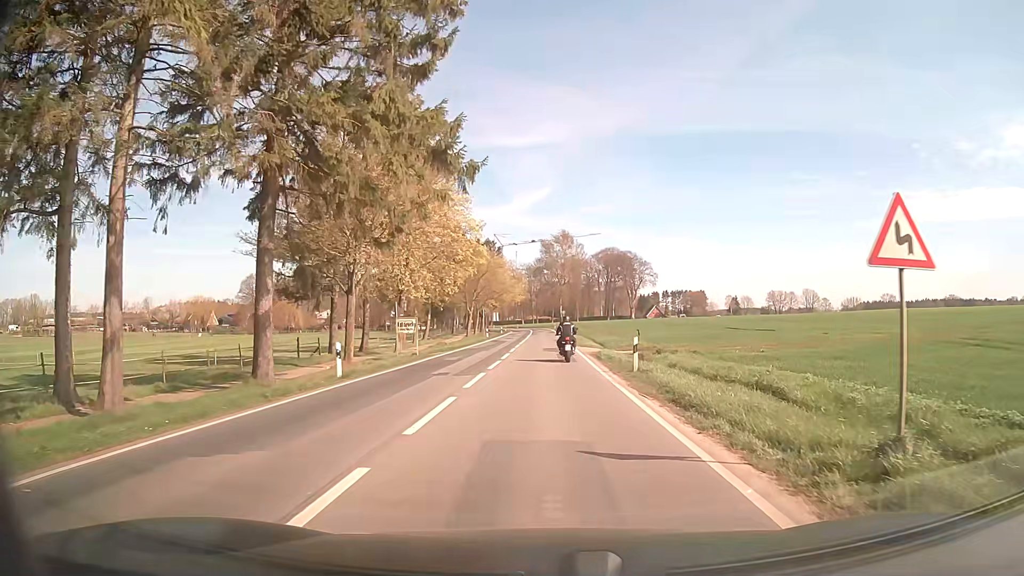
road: secondary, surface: asphalt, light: Day
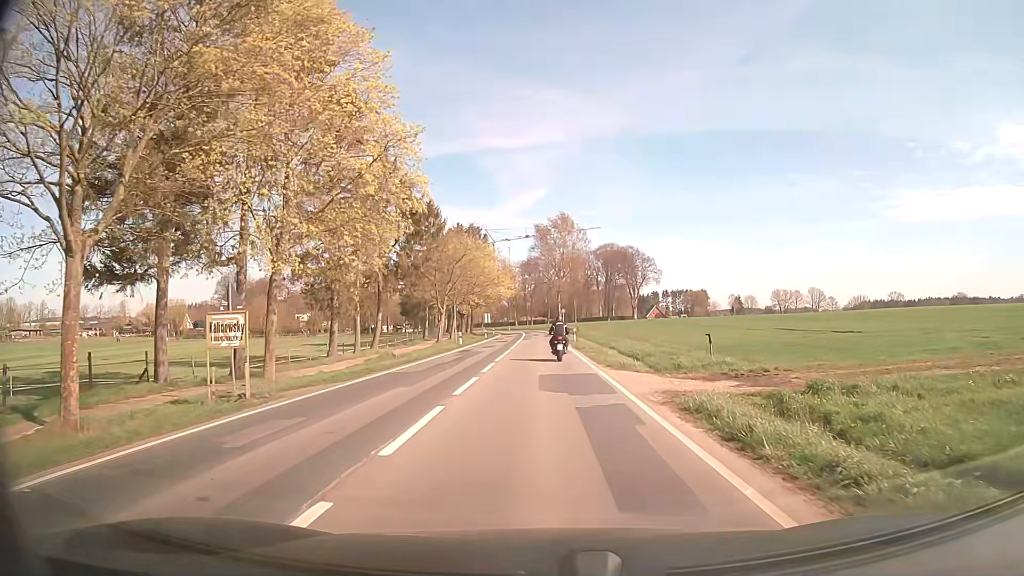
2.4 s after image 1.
(+0.1, +19.8) m; 0°
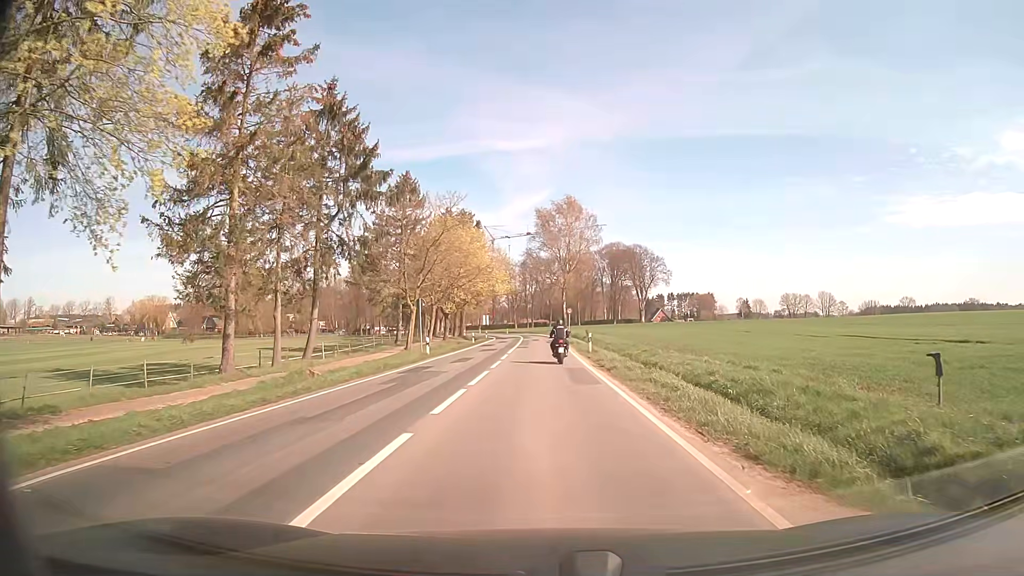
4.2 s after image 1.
(0.0, +15.0) m; 0°
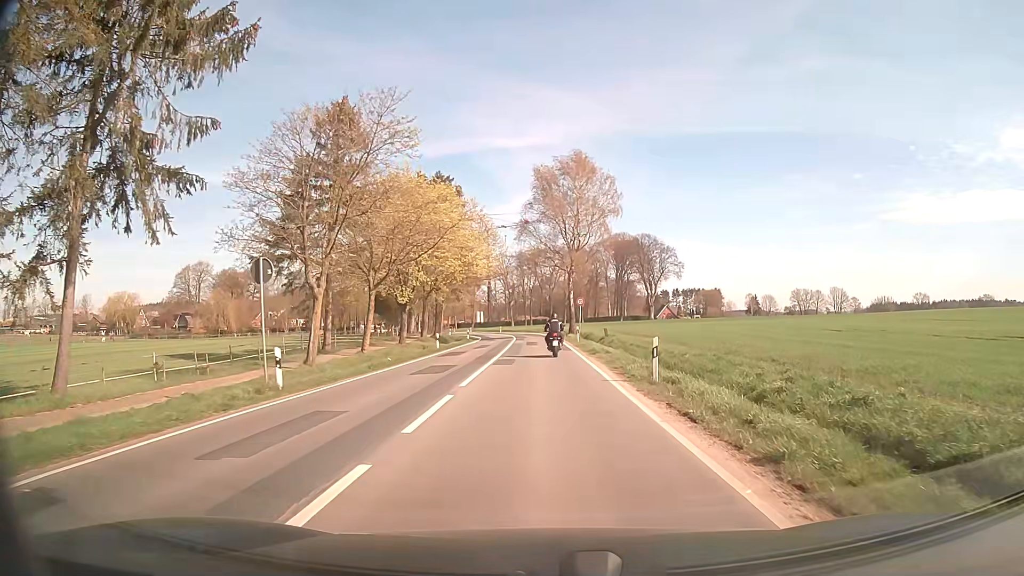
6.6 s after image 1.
(0.0, +20.6) m; 0°
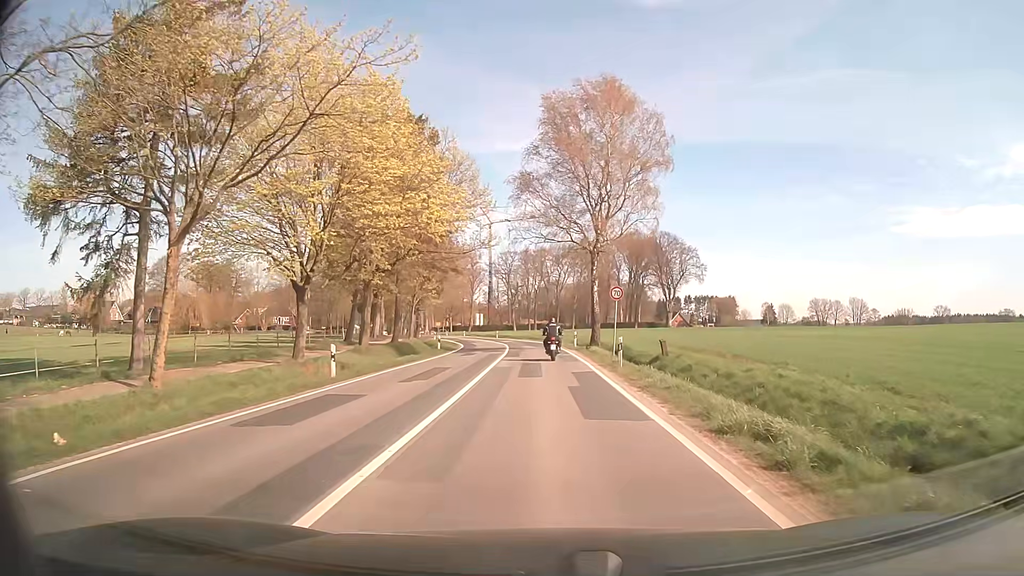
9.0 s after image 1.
(0.0, +21.1) m; 0°
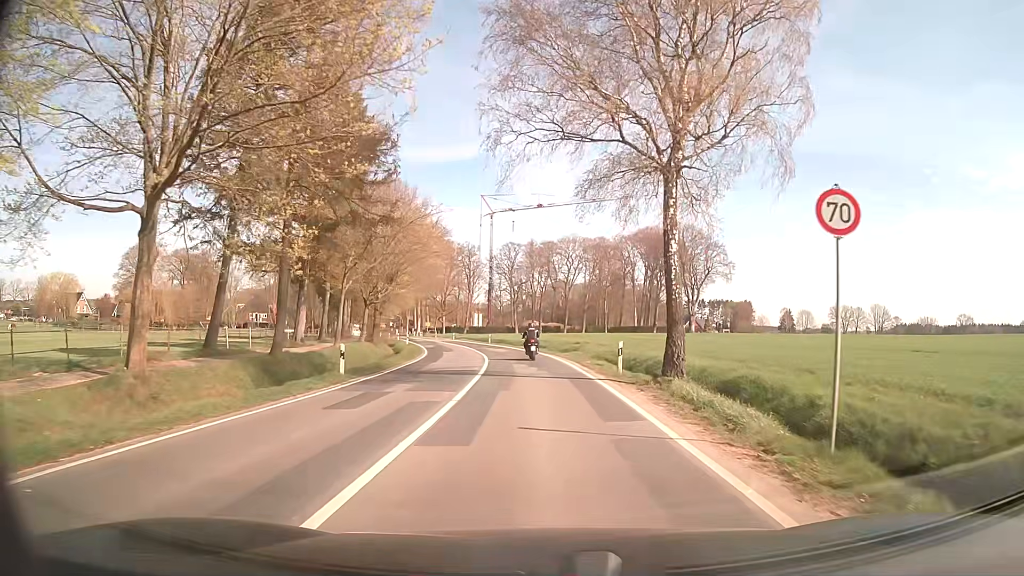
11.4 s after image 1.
(-0.1, +22.5) m; -1°
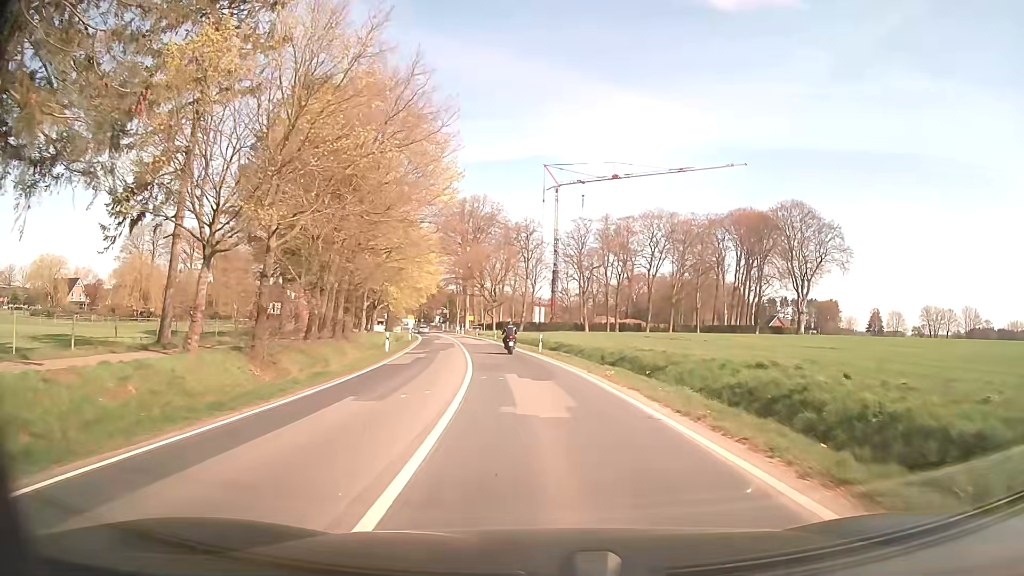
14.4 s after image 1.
(-1.3, +32.8) m; -6°
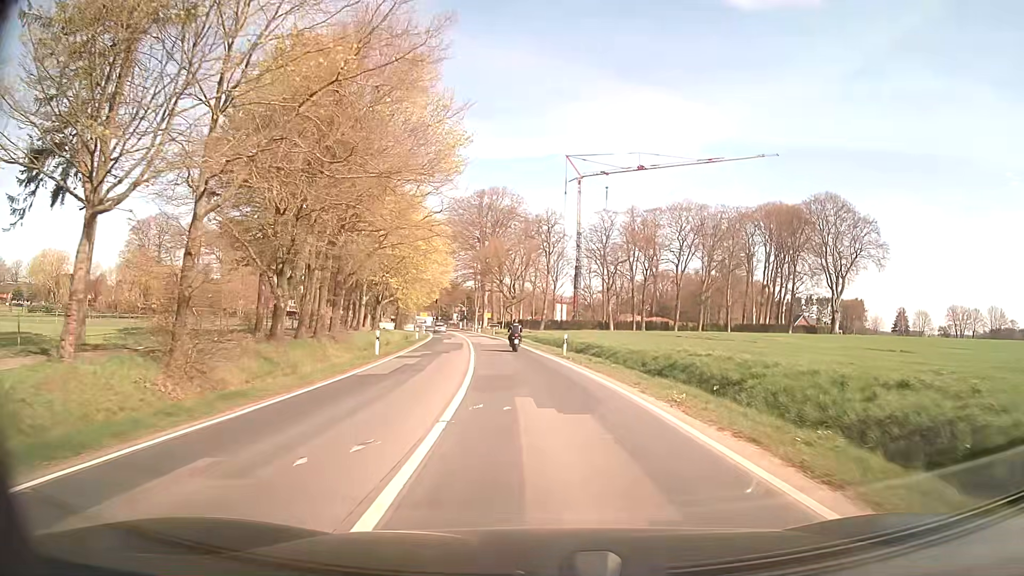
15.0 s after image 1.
(-0.1, +7.1) m; -2°
(0, +10) (-1, +20) (-2, +30) (-3, +40) (-4, +50) (-5, +60) (-7, +70) (-8, +80) (-10, +89) (-12, +99) m
